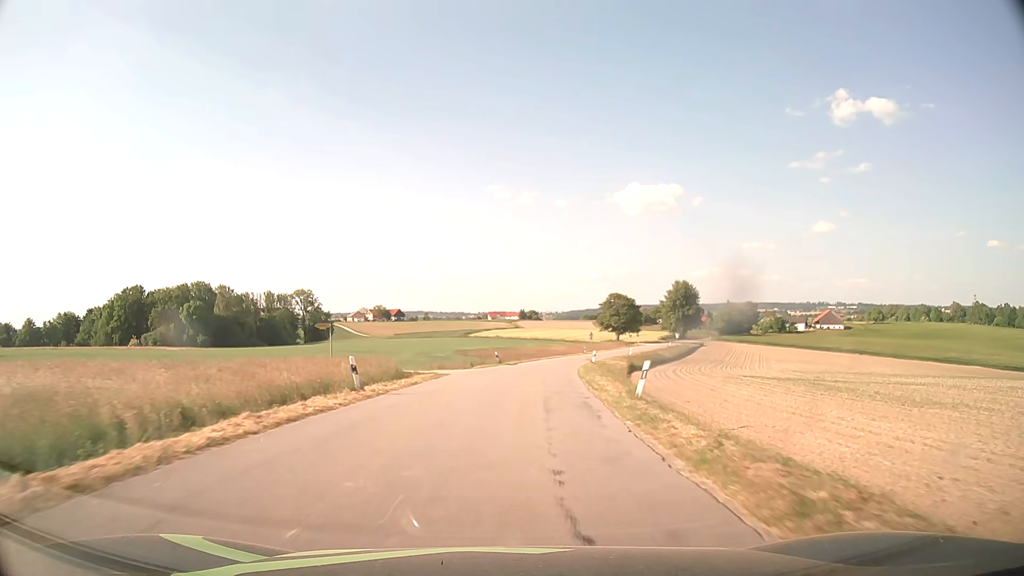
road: tertiary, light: Day
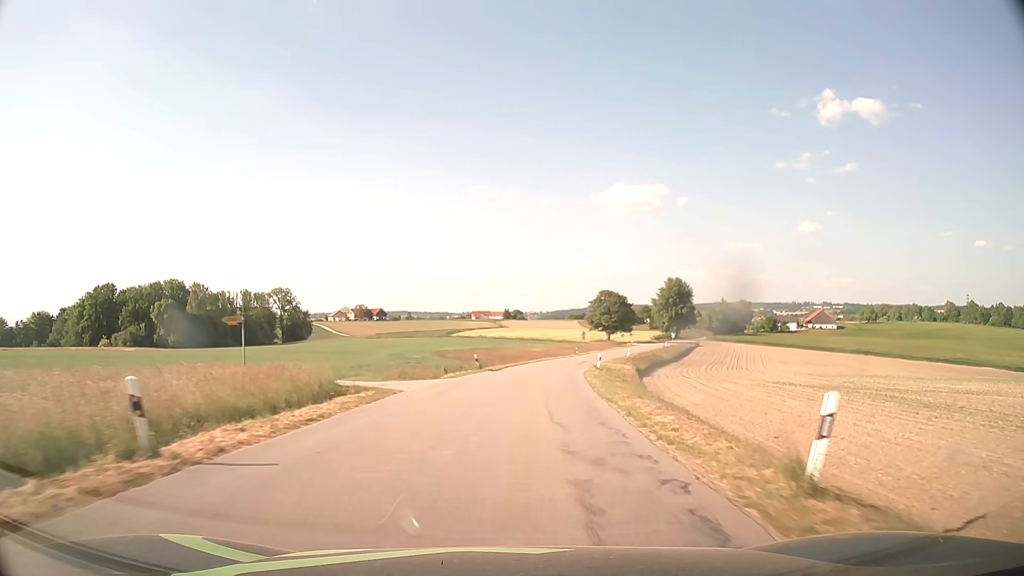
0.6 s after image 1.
(+0.1, +10.3) m; +1°
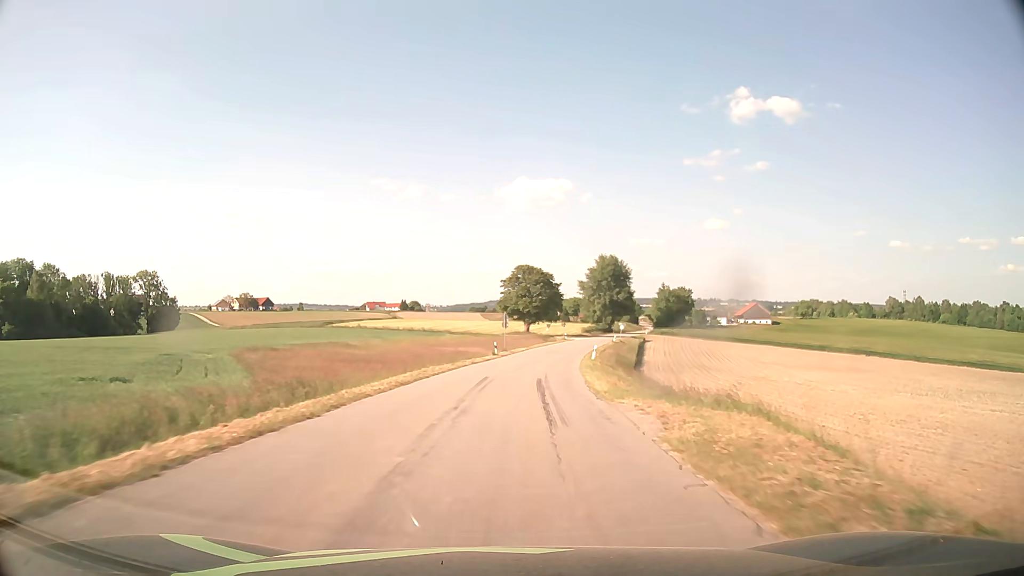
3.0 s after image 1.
(+3.0, +41.9) m; +8°
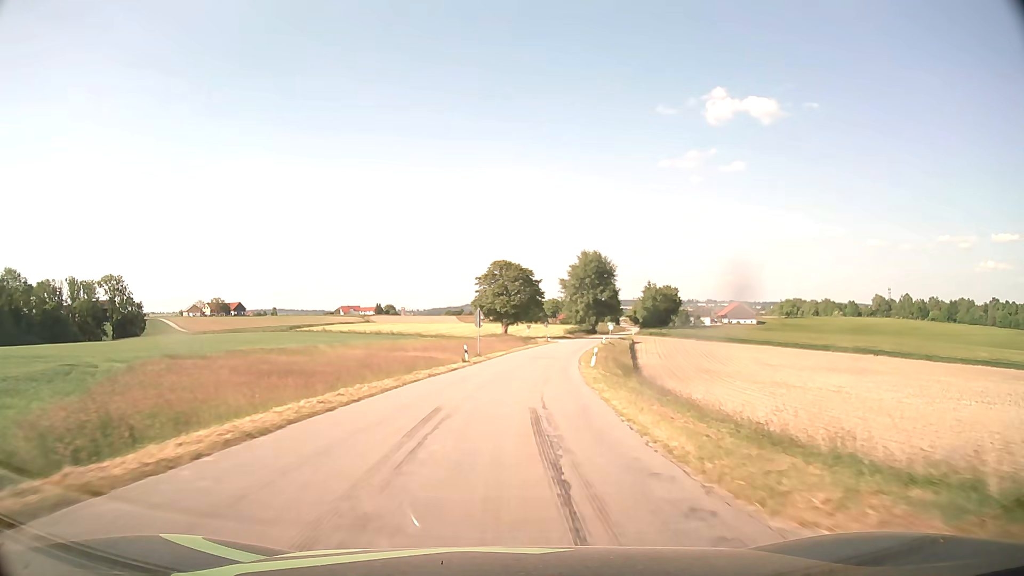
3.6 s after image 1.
(+0.2, +10.8) m; +2°
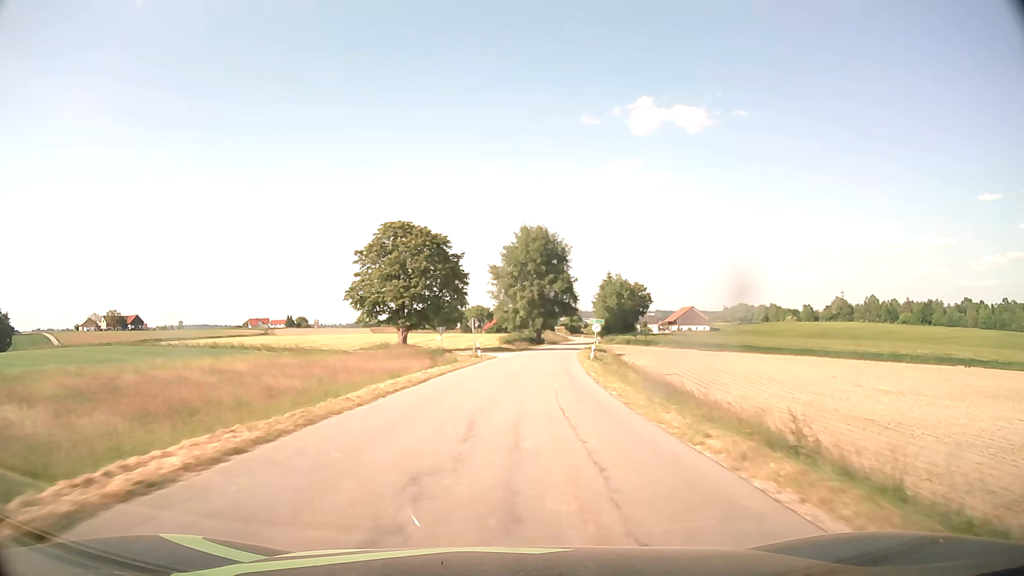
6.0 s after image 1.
(+2.3, +44.1) m; +6°
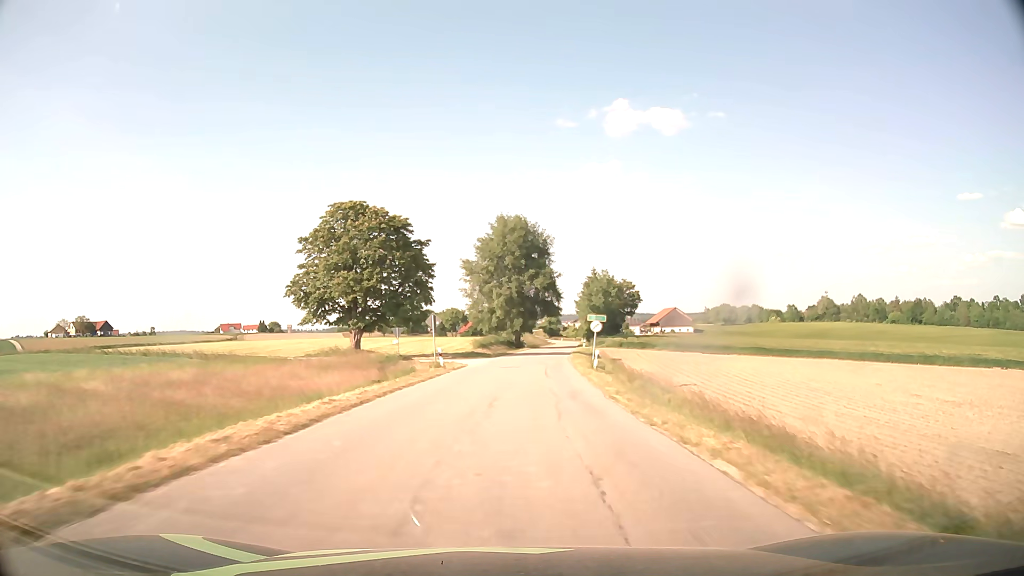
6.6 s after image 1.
(+0.2, +11.3) m; +2°
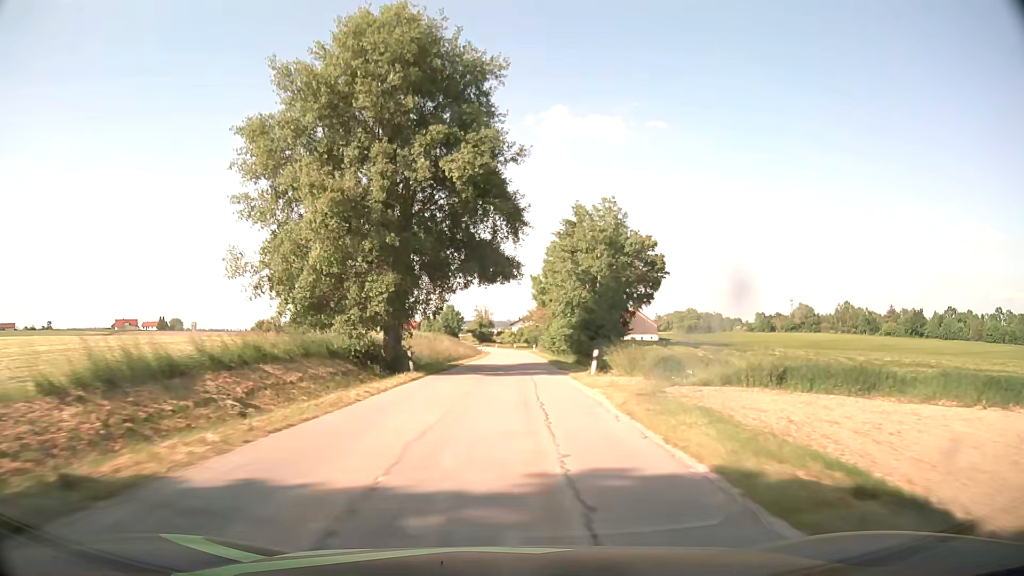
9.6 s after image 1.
(+3.7, +60.1) m; +6°
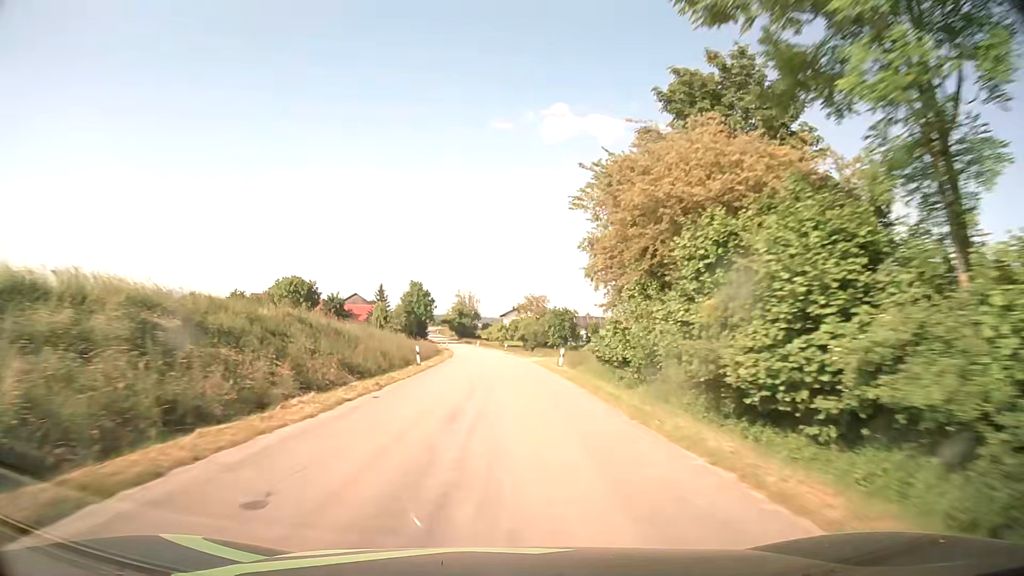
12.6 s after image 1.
(+1.0, +63.2) m; +1°
(0, +10) (0, +20) (0, +30) (0, +40) (0, +50) (-1, +60) (-1, +70) (-2, +80) (-3, +90) (-4, +100) m
